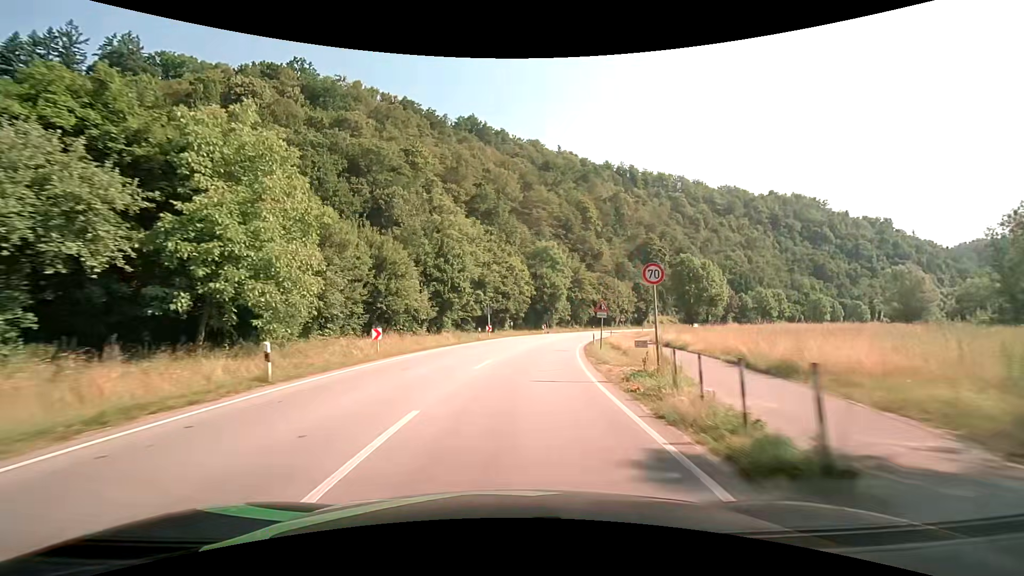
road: primary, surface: asphalt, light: Day
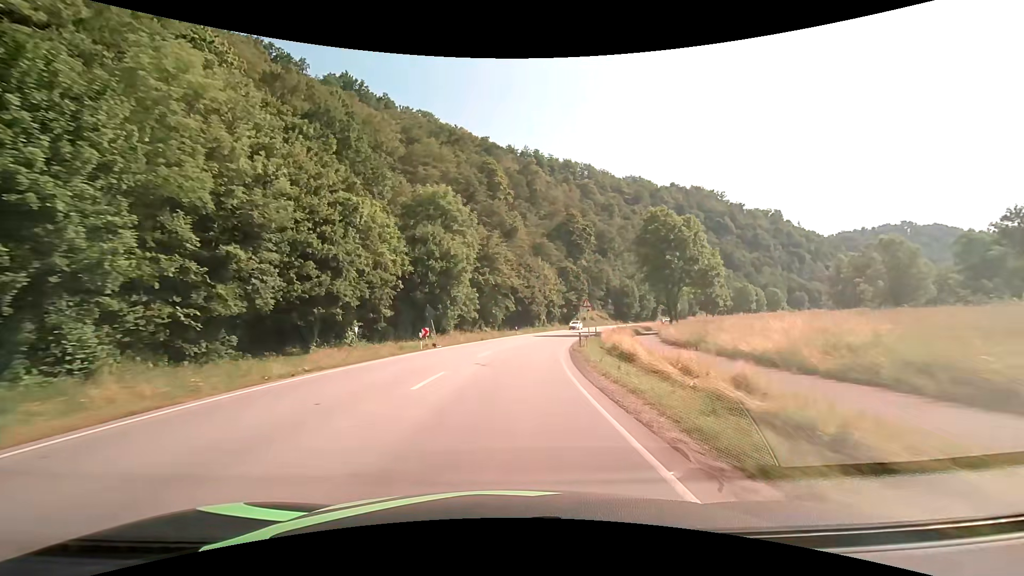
(+4.2, +40.2) m; +11°
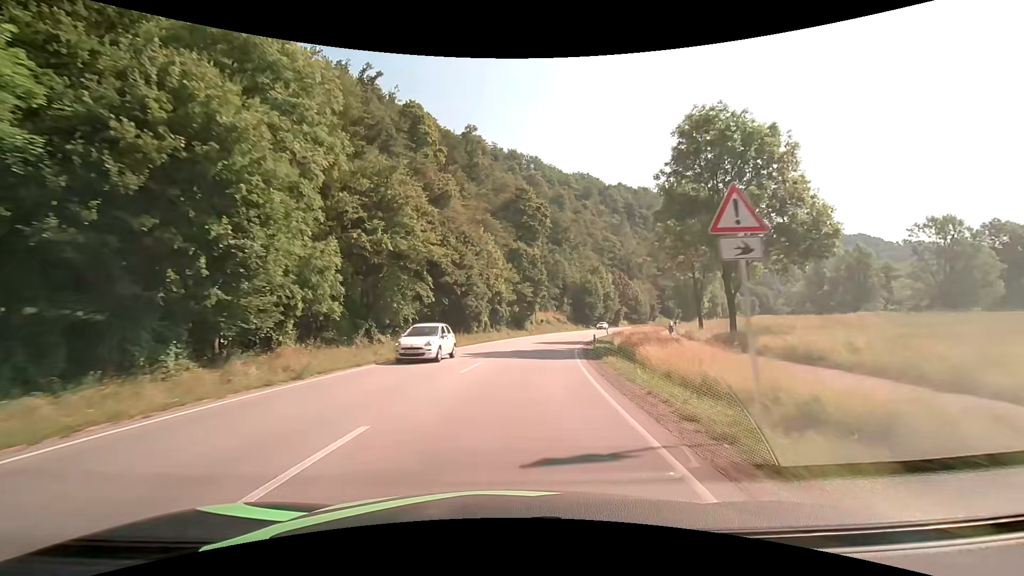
(+1.7, +31.1) m; +7°
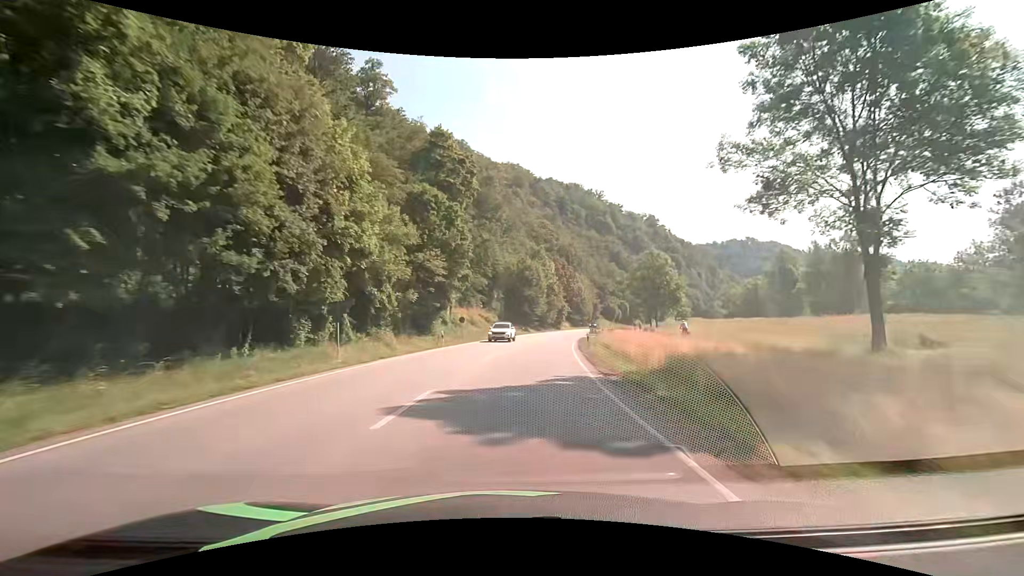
(+2.4, +31.4) m; +9°
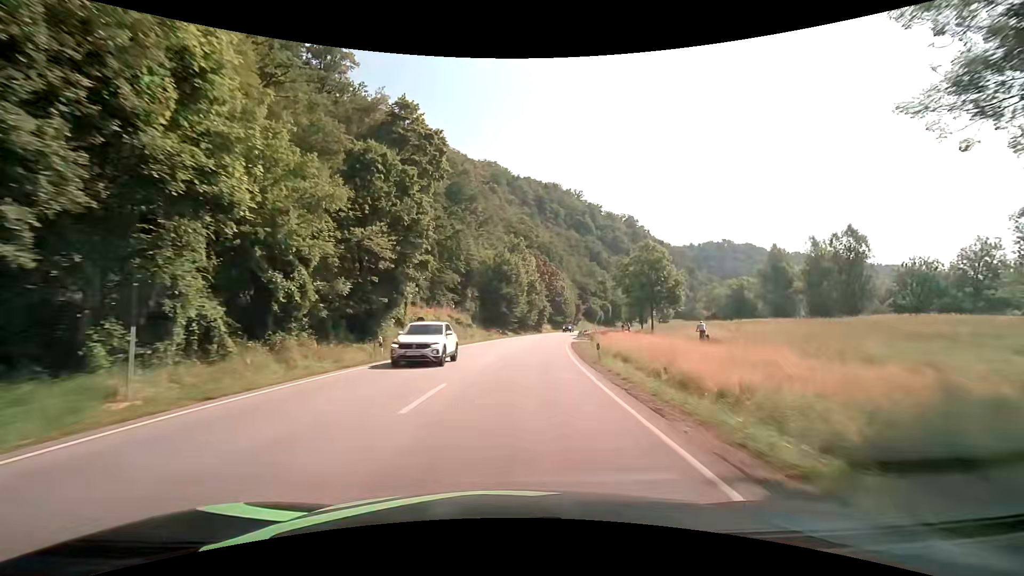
(+0.3, +10.6) m; +3°
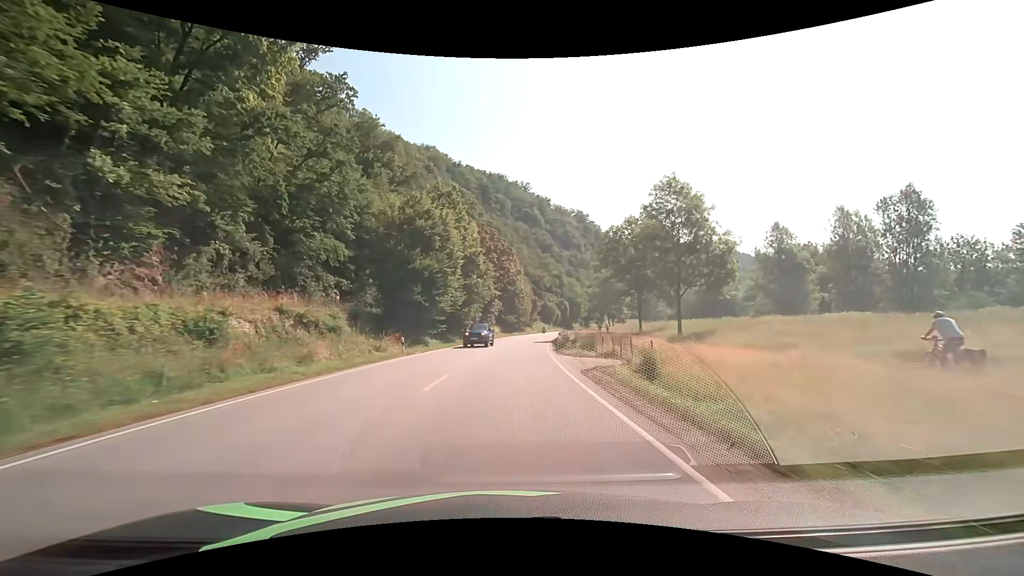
(+2.0, +31.9) m; +7°
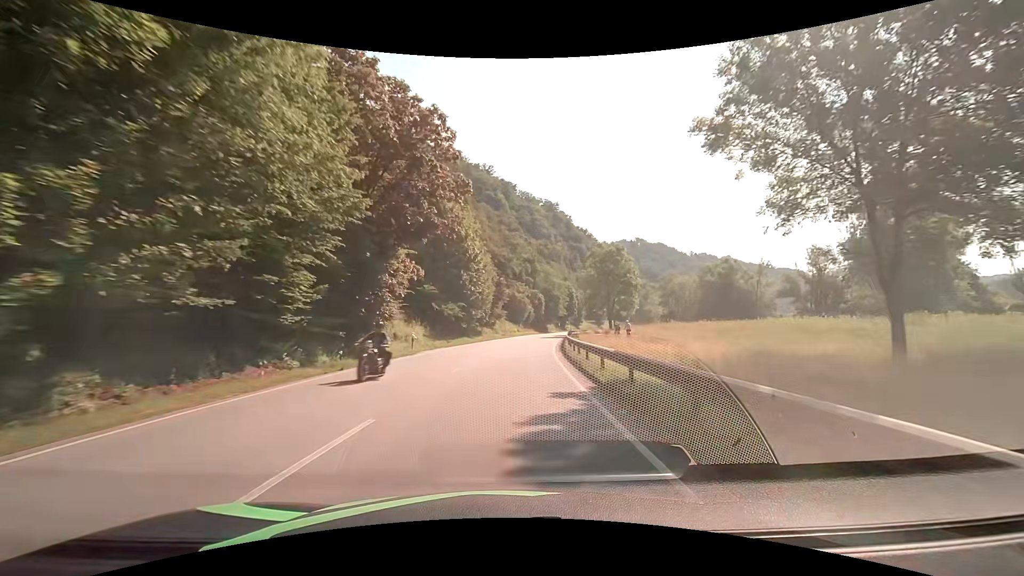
(+1.9, +42.8) m; +5°
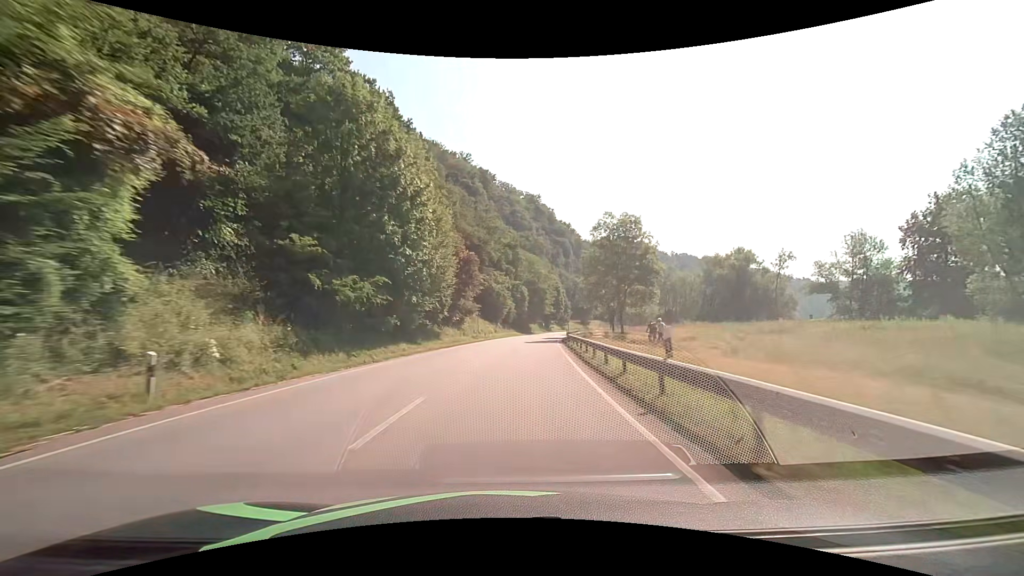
(+0.3, +21.5) m; +2°
(0, +10) (+1, +20) (+1, +30) (+2, +40) (+3, +50) (+5, +60) (+6, +70) (+8, +80) (+10, +89) (+12, +99) m
